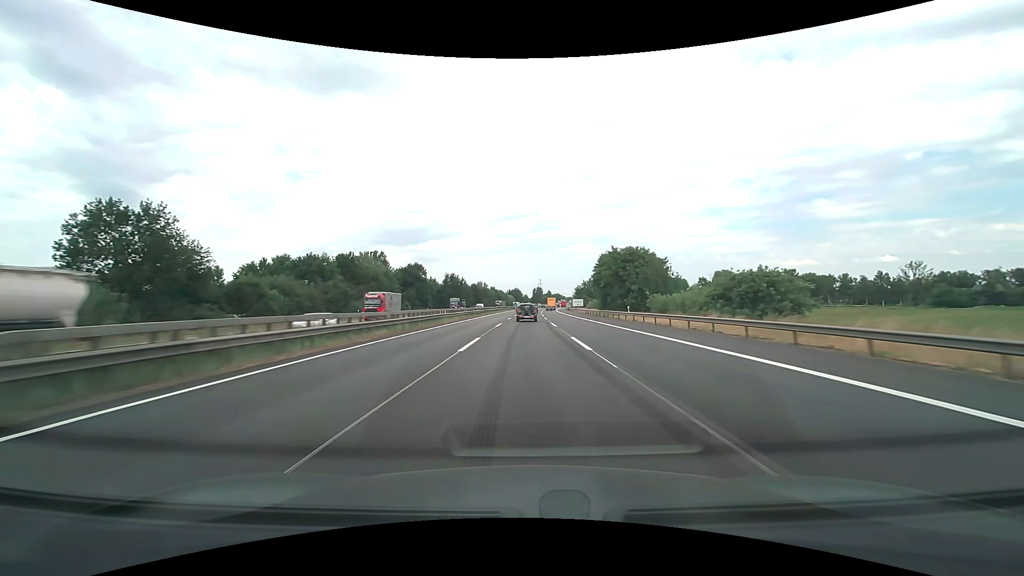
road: motorway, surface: asphalt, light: Day
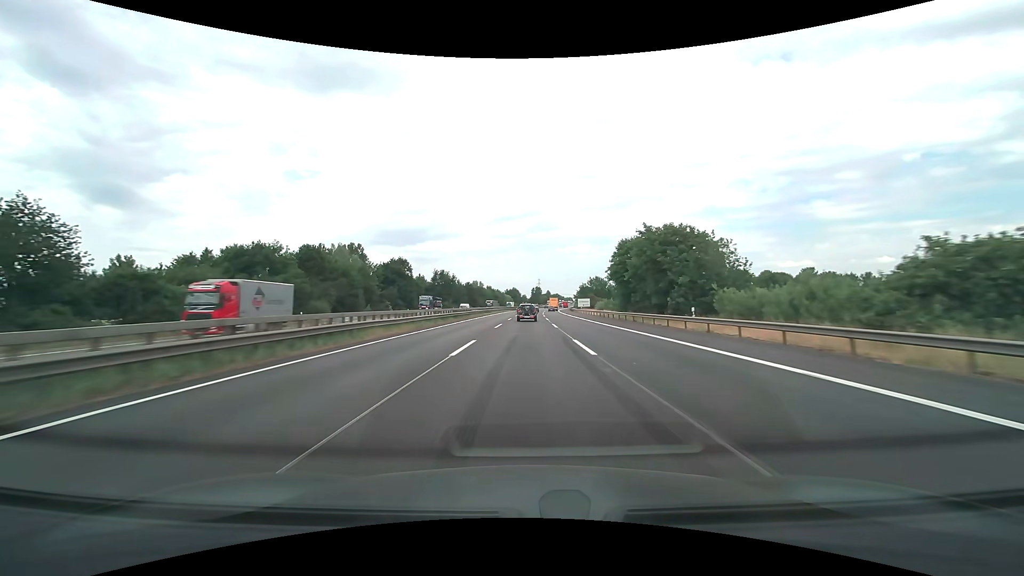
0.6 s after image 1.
(0.0, +19.3) m; 0°
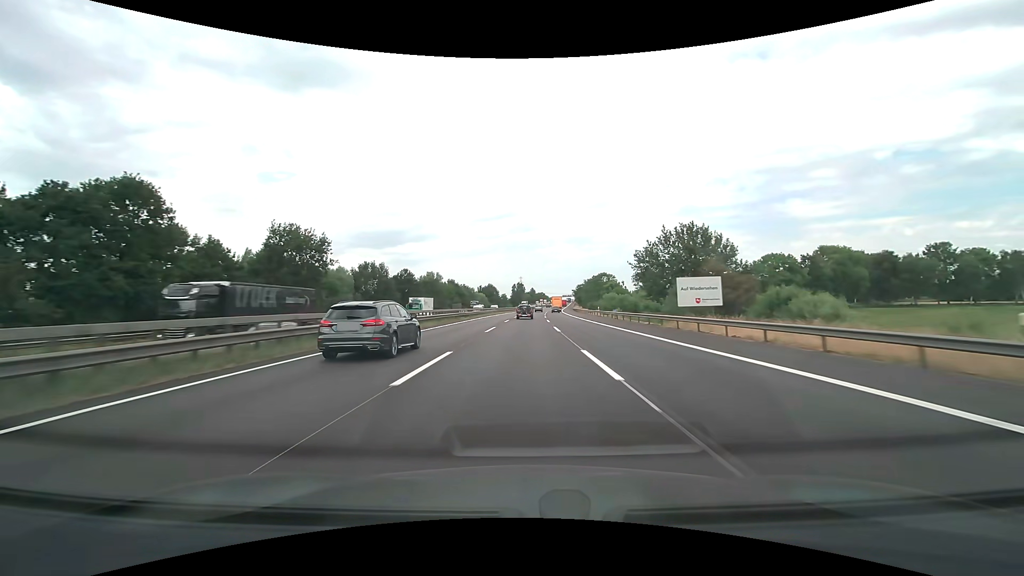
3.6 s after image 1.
(+1.4, +95.4) m; +2°
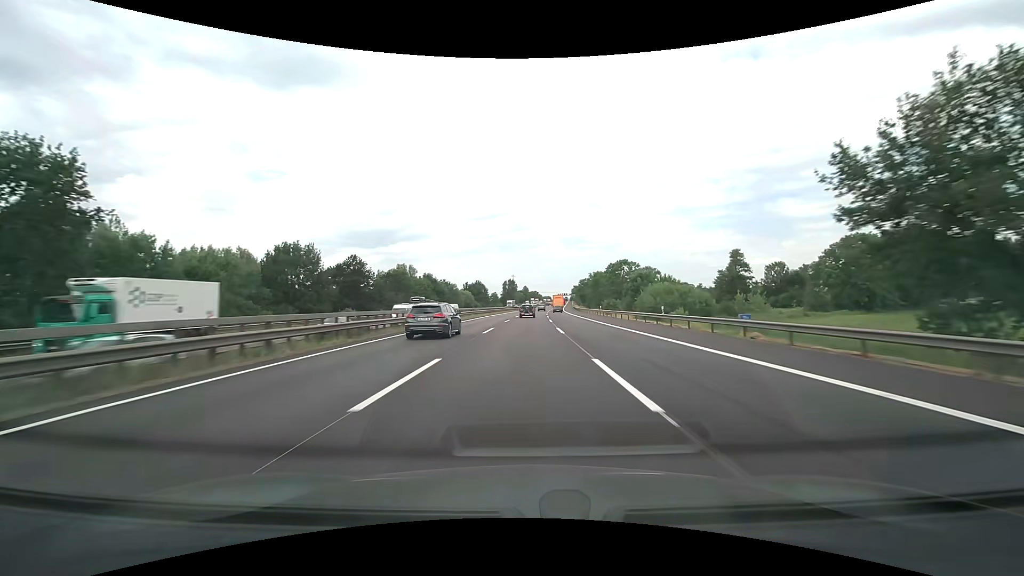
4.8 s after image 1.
(+0.3, +38.1) m; +1°
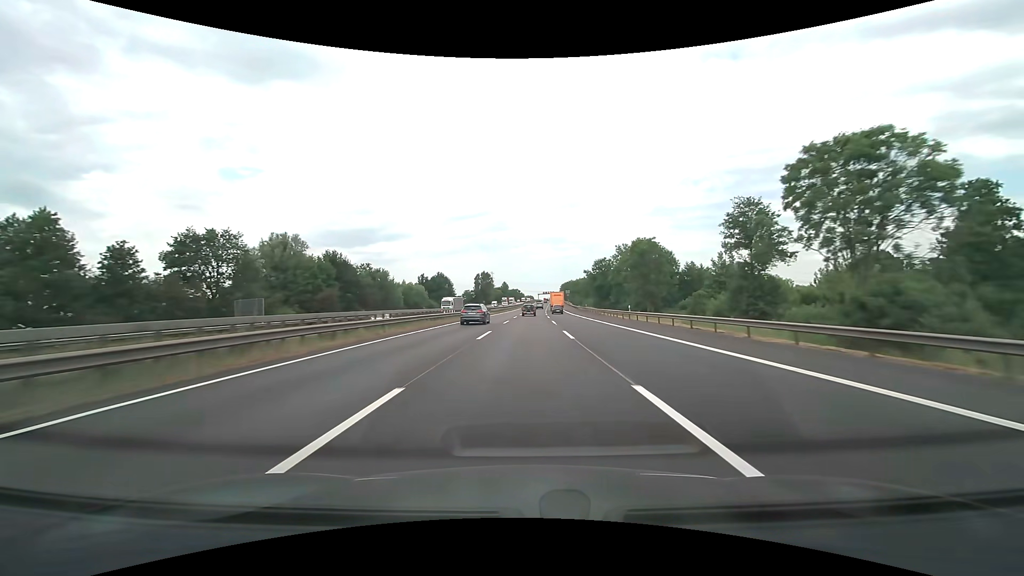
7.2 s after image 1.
(+1.5, +76.7) m; +2°
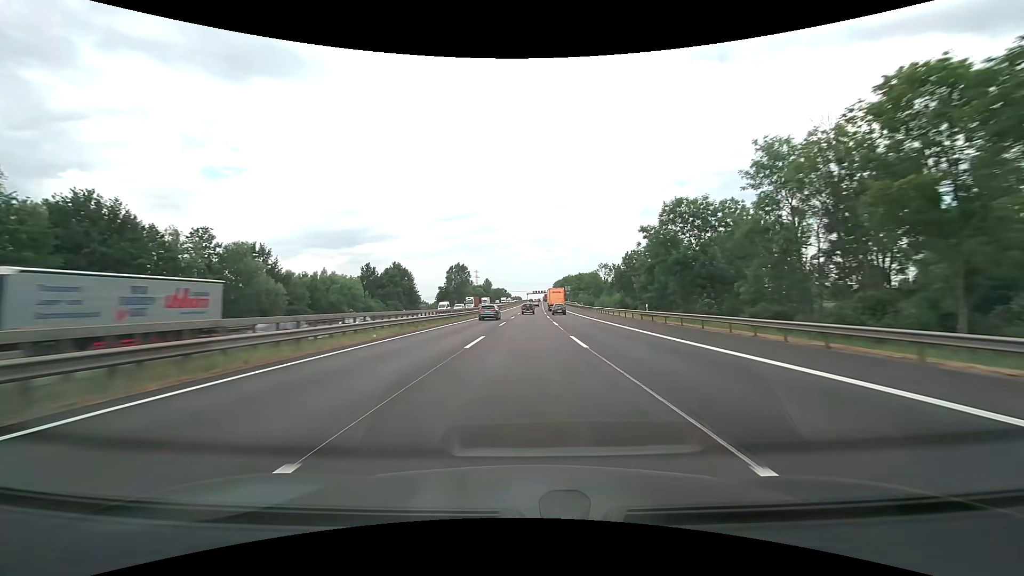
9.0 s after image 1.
(+0.7, +58.0) m; +1°
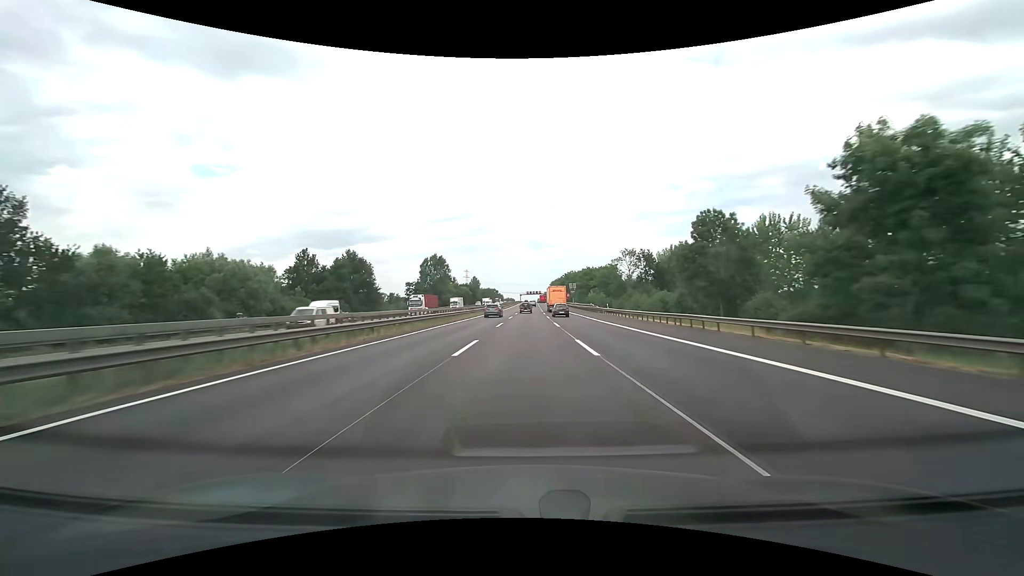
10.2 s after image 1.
(+0.3, +38.8) m; +1°
